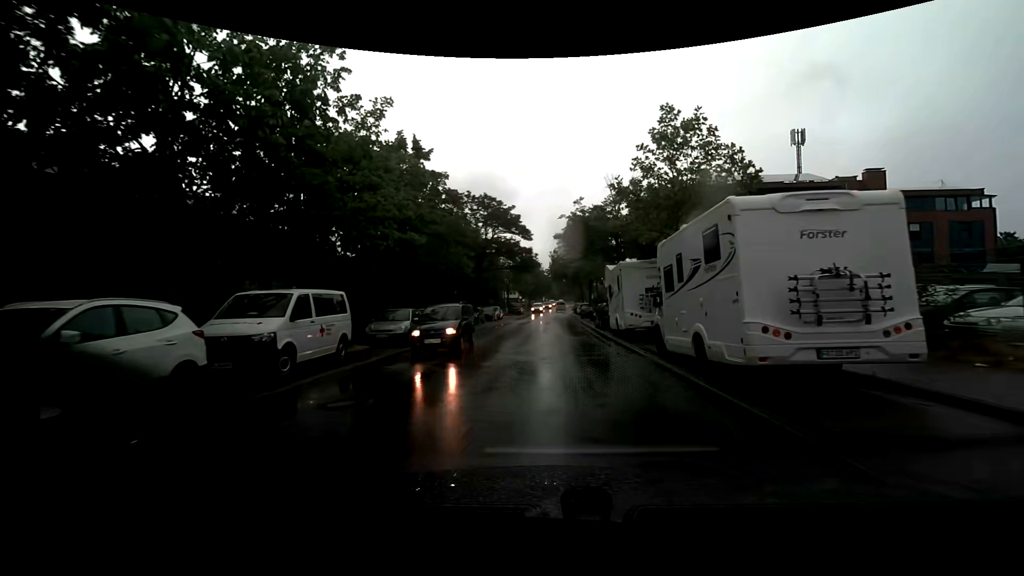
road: unclassified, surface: asphalt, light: Day
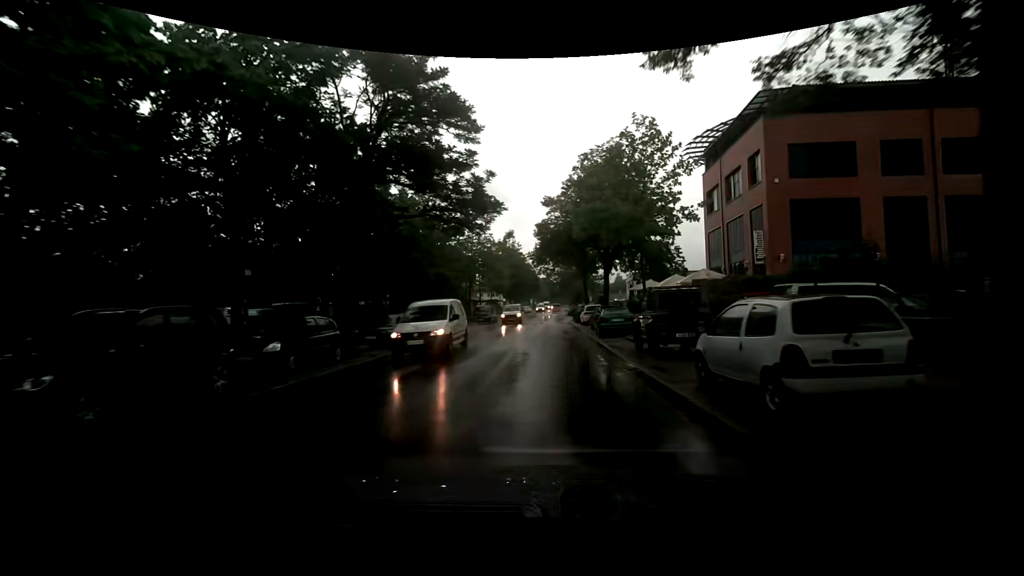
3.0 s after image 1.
(+0.8, +27.8) m; +1°
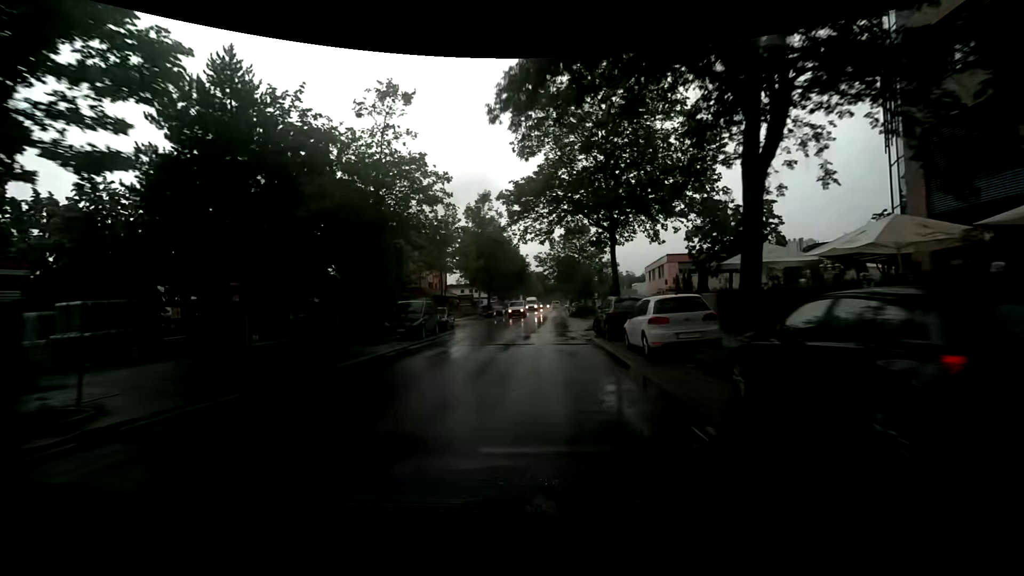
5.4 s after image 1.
(+0.3, +25.1) m; +1°
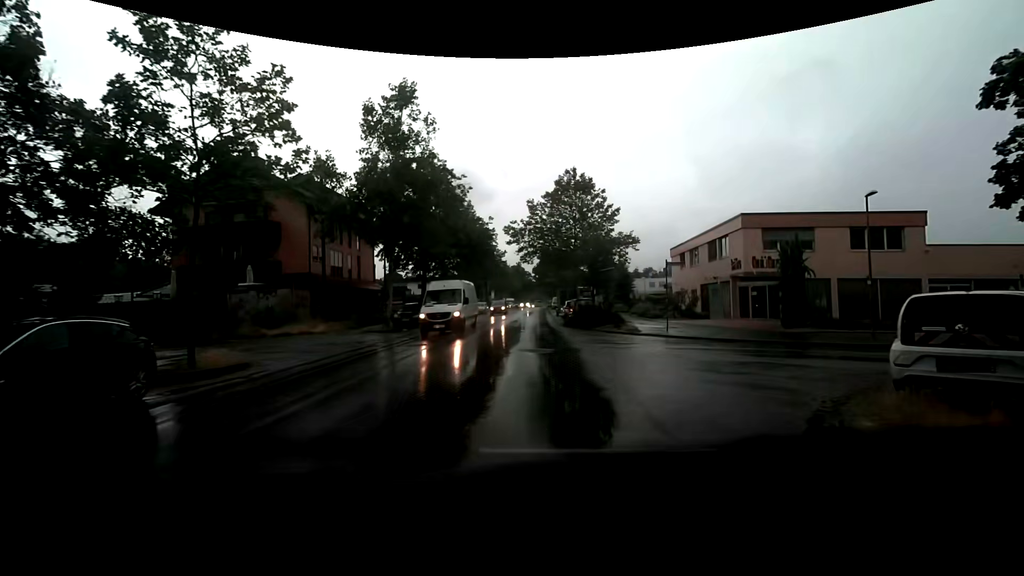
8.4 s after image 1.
(0.0, +24.7) m; 0°
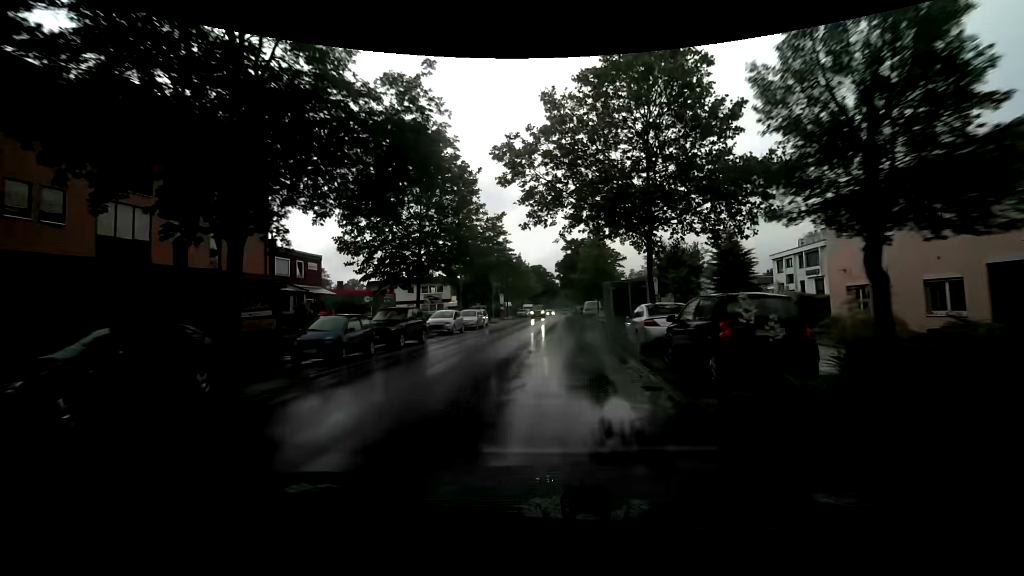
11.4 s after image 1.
(+0.3, +24.2) m; 0°
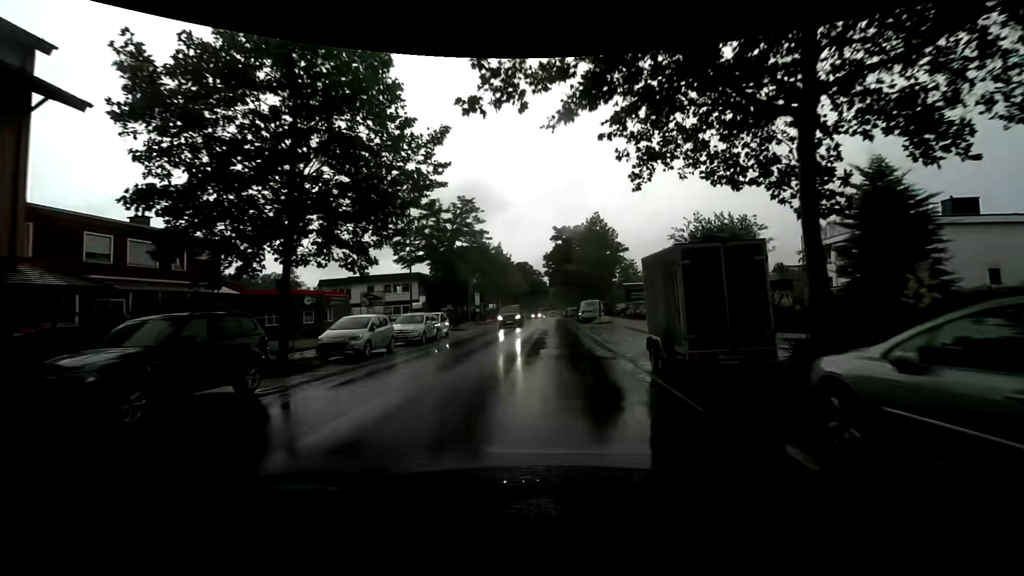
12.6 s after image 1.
(+0.1, +12.9) m; +1°
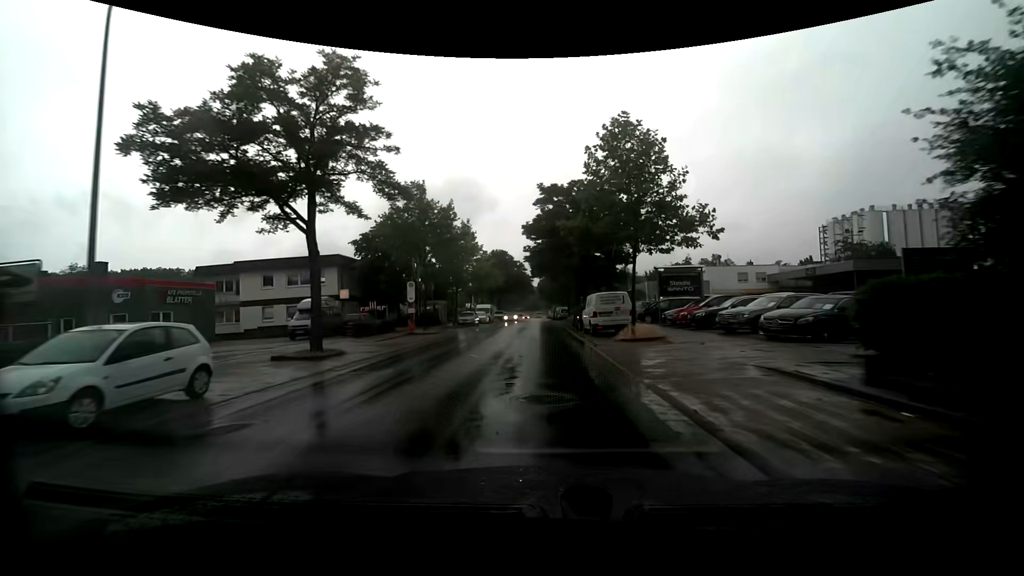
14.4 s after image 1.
(+0.3, +21.3) m; +2°
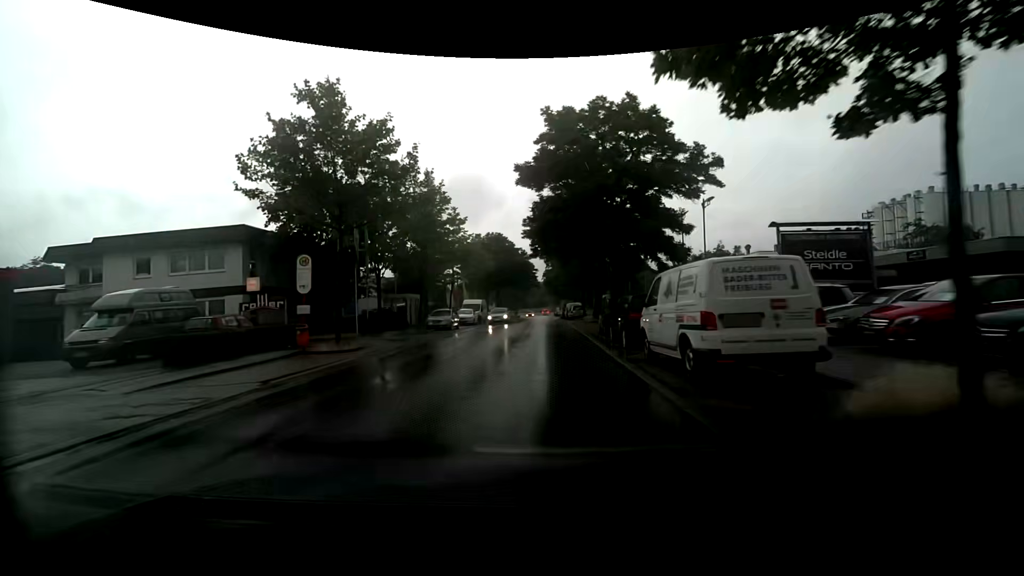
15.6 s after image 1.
(0.0, +14.9) m; 0°
(0, +10) (0, +20) (0, +30) (0, +40) (-1, +50) (-1, +60) (0, +70) (0, +80) (0, +90) (0, +100) m
